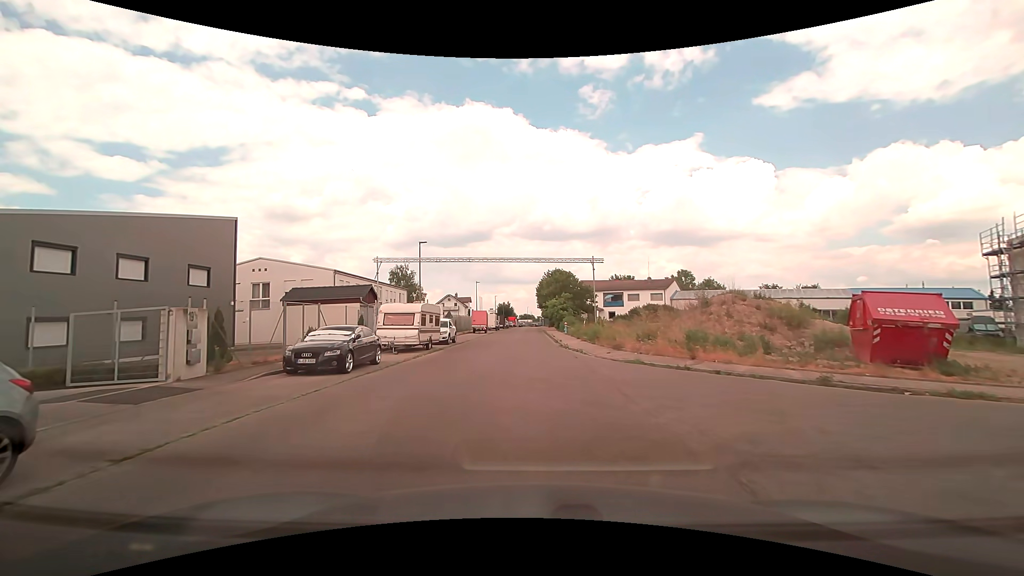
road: residential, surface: asphalt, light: Day
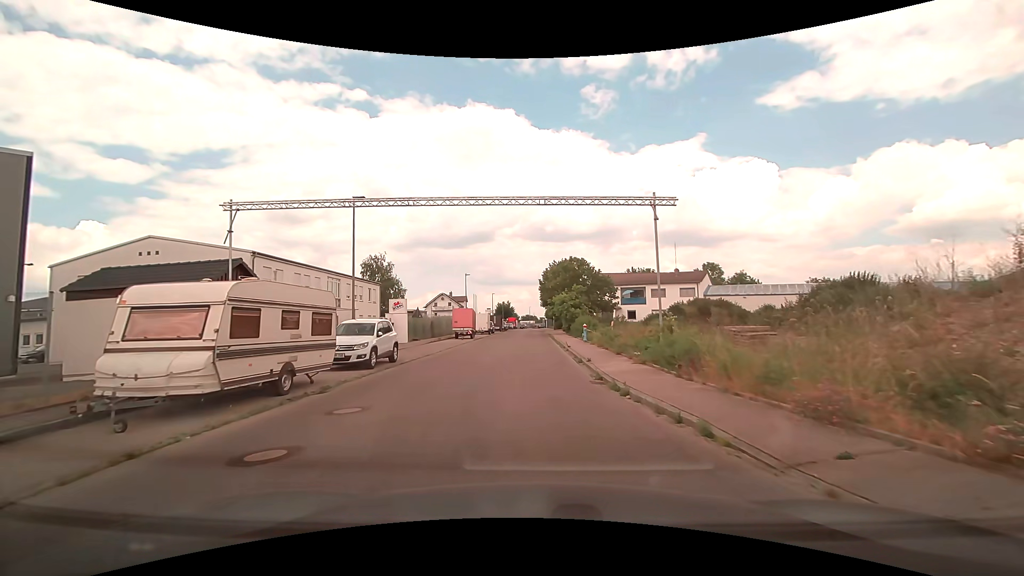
(+0.2, +15.3) m; +1°
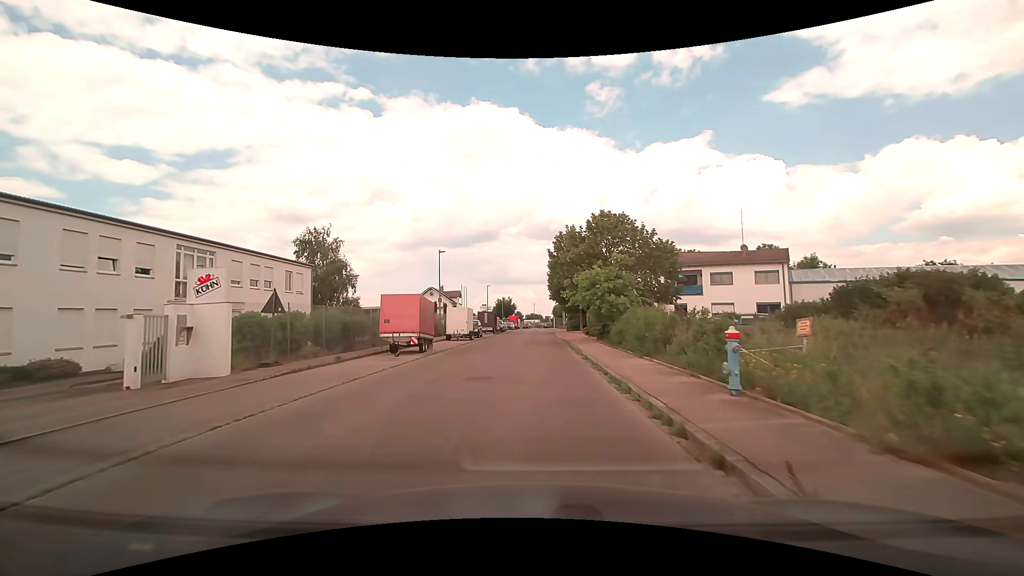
(-0.1, +21.6) m; -1°
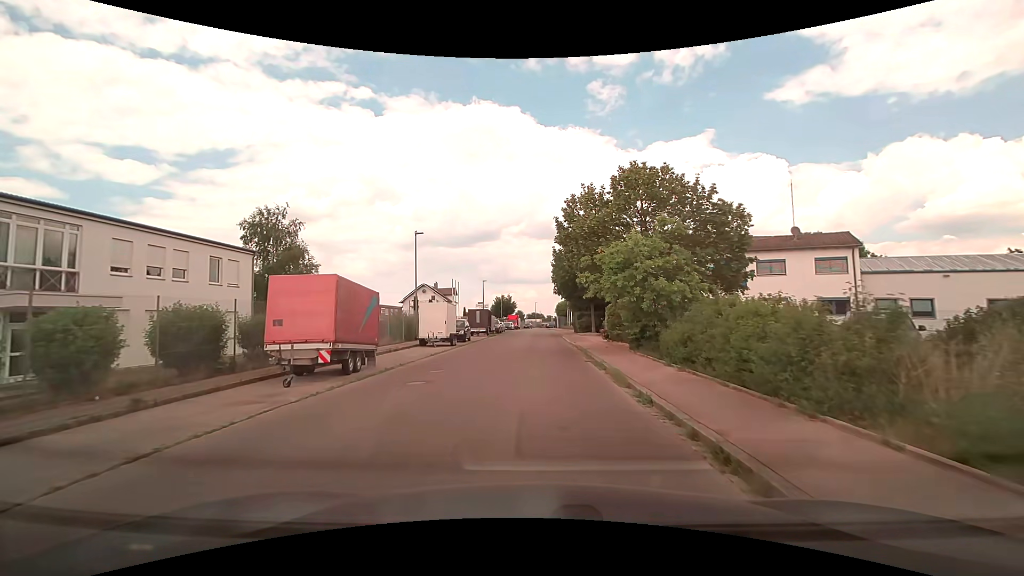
(0.0, +9.5) m; -1°
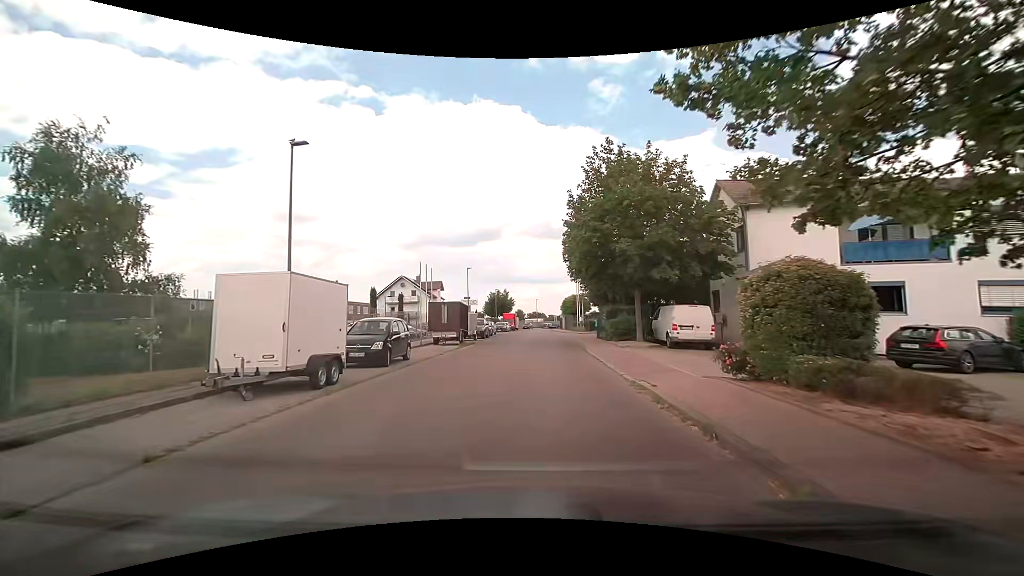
(+0.2, +18.5) m; 0°
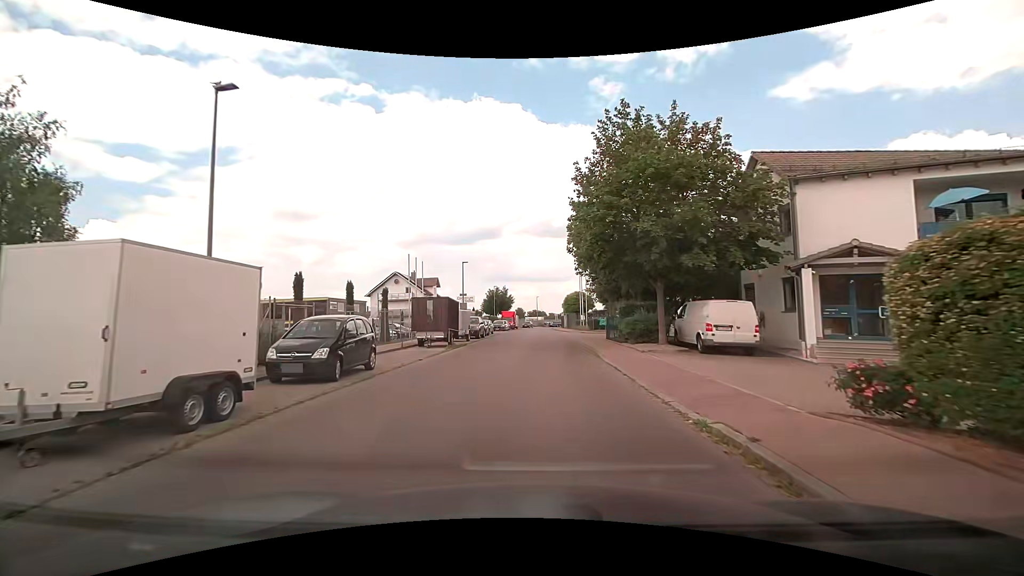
(0.0, +4.2) m; +1°
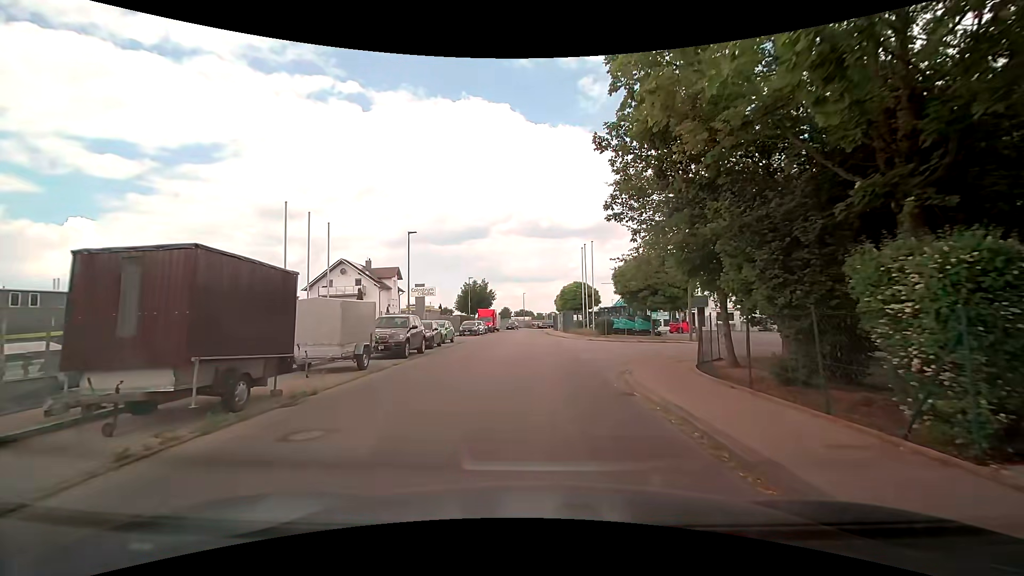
(+0.1, +18.7) m; 0°
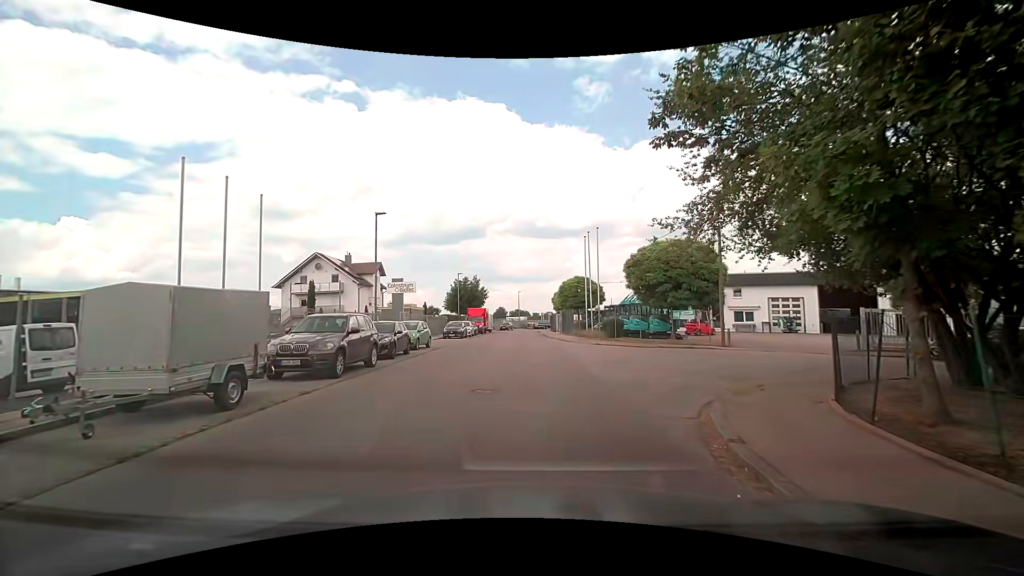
(+0.1, +6.3) m; +2°
(0, +10) (0, +20) (-1, +30) (-1, +40) (-2, +50) (-2, +60) (-3, +70) (-3, +80) (-1, +90) (+1, +100) m
